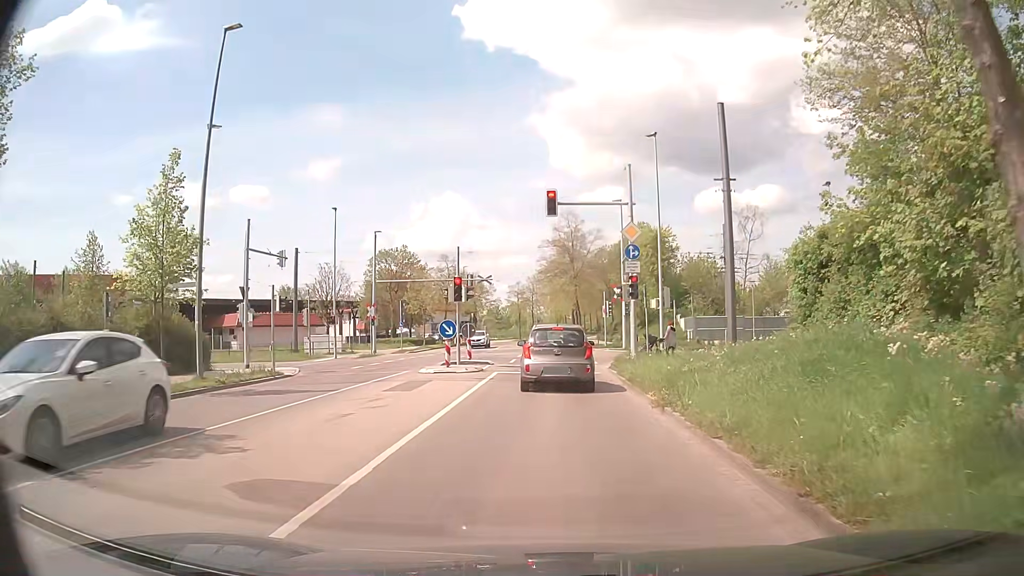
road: tertiary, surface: asphalt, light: Day
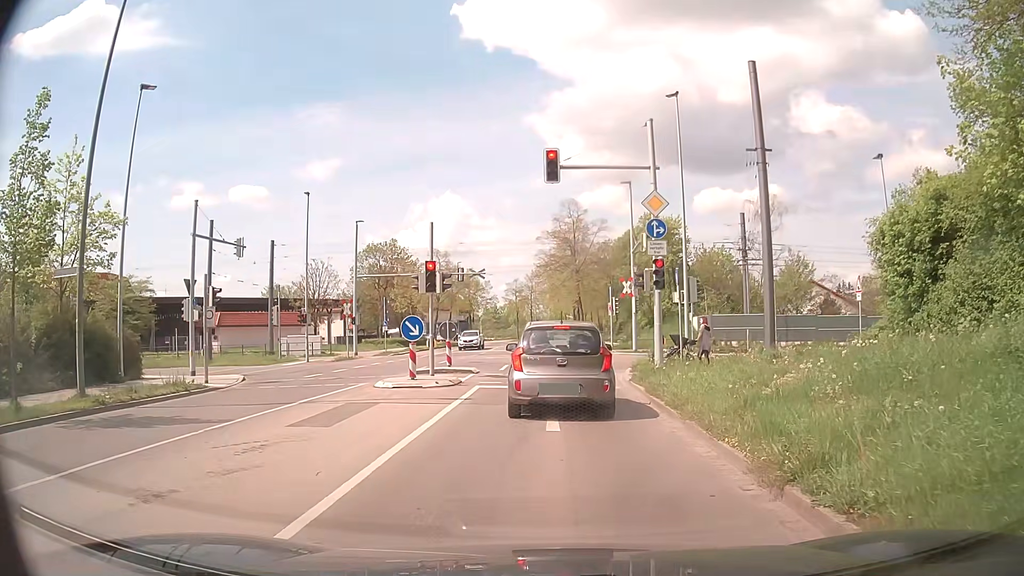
(0.0, +5.4) m; +1°
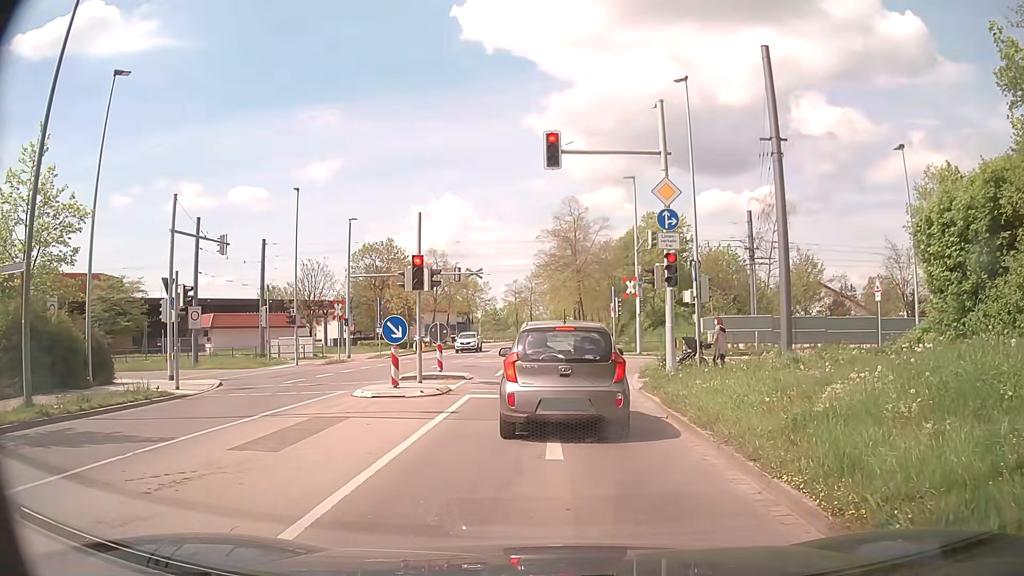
(0.0, +1.8) m; 0°
